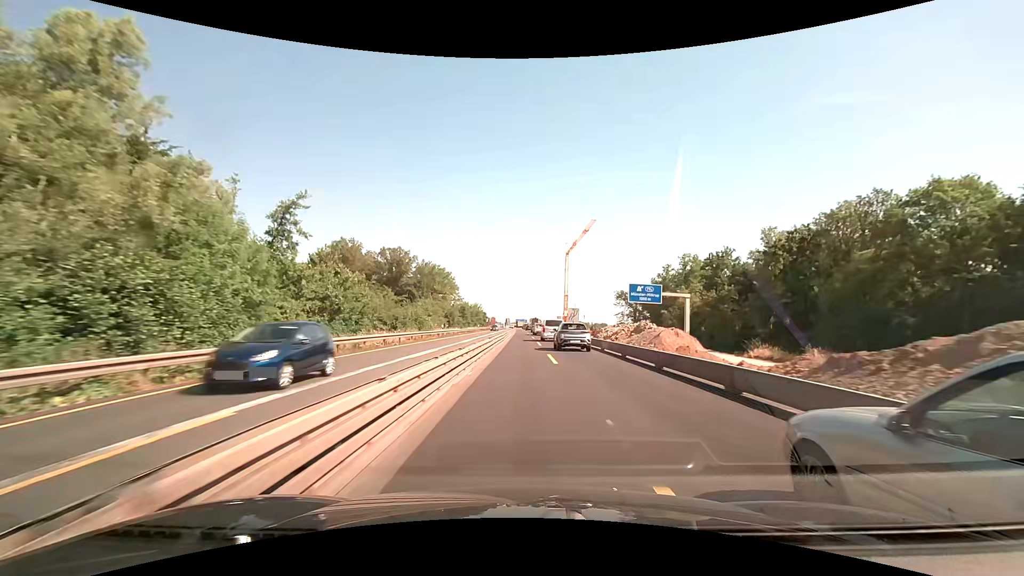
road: motorway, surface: concrete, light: Day
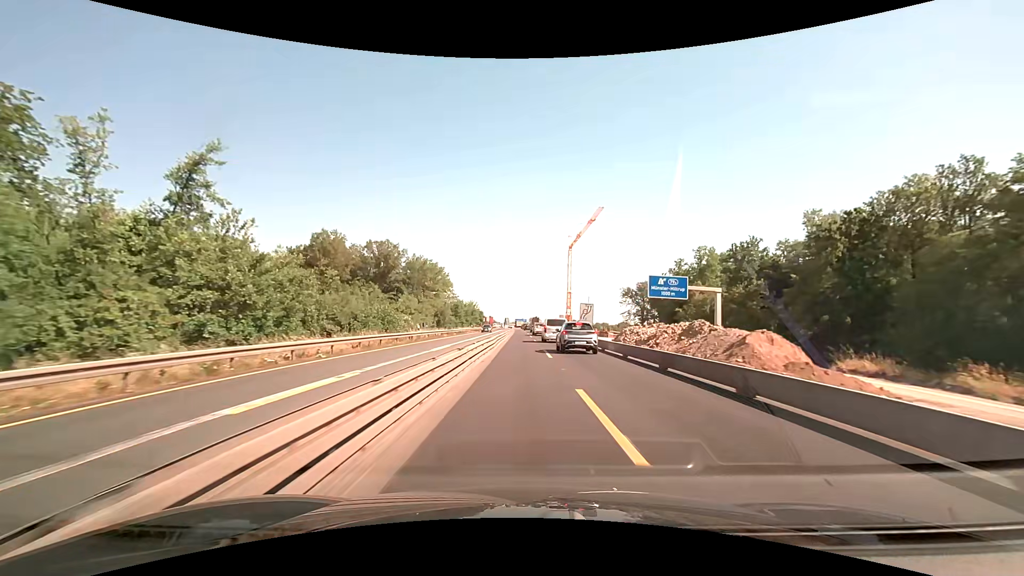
(0.0, +12.6) m; 0°
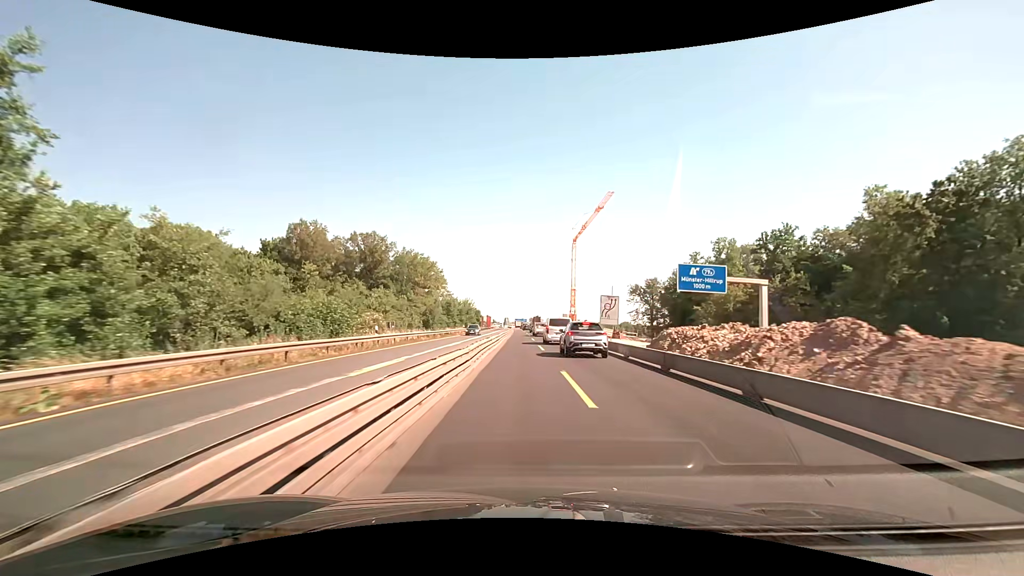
(0.0, +12.4) m; 0°
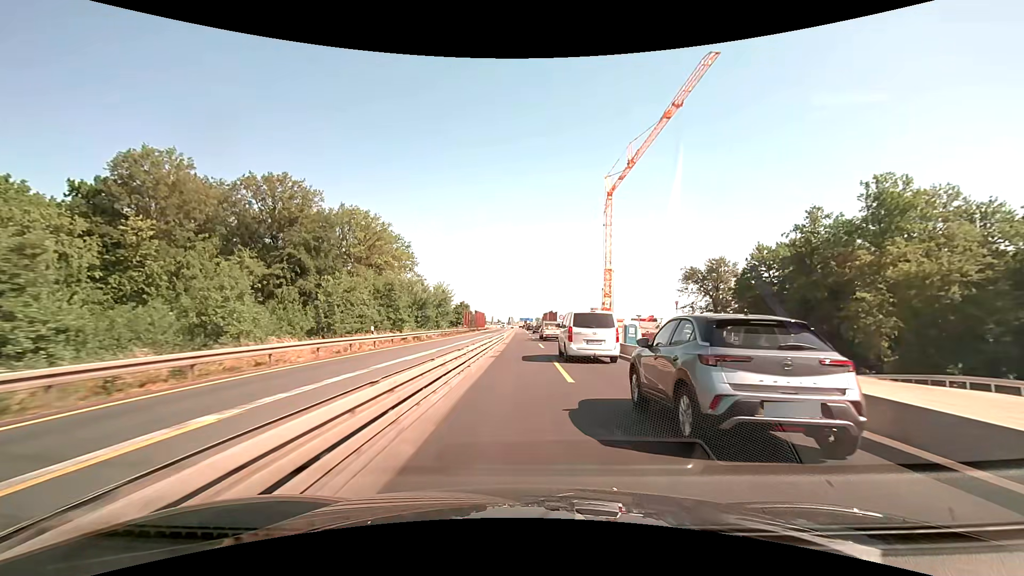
(-0.2, +49.7) m; -1°
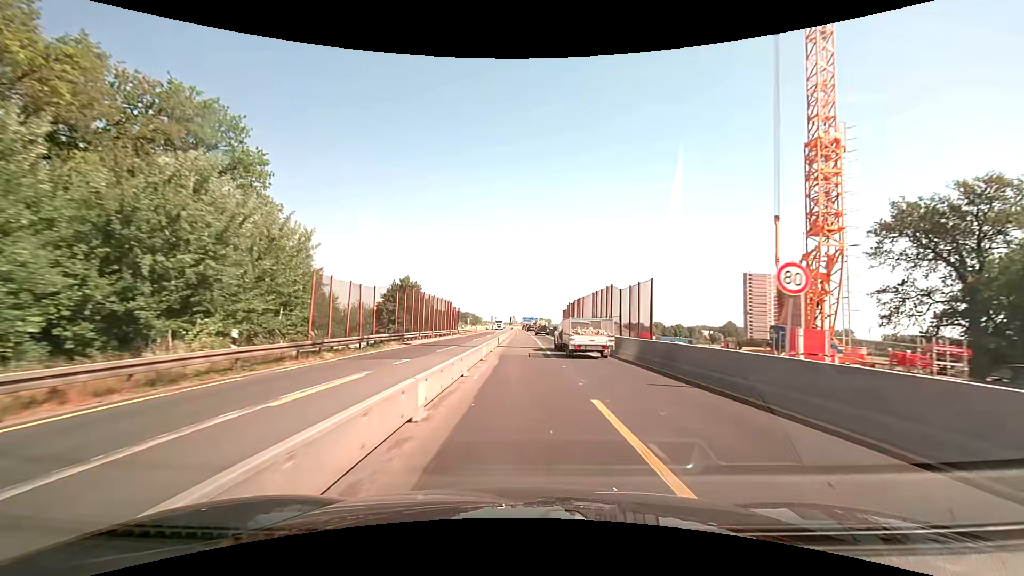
(-0.4, +62.9) m; -1°
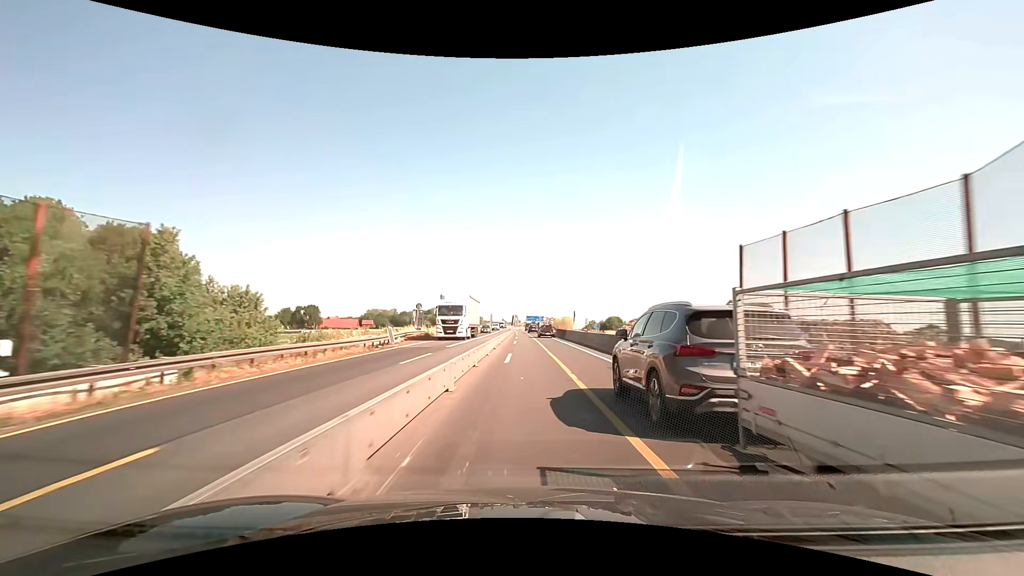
(+0.1, +63.2) m; 0°
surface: asphalt
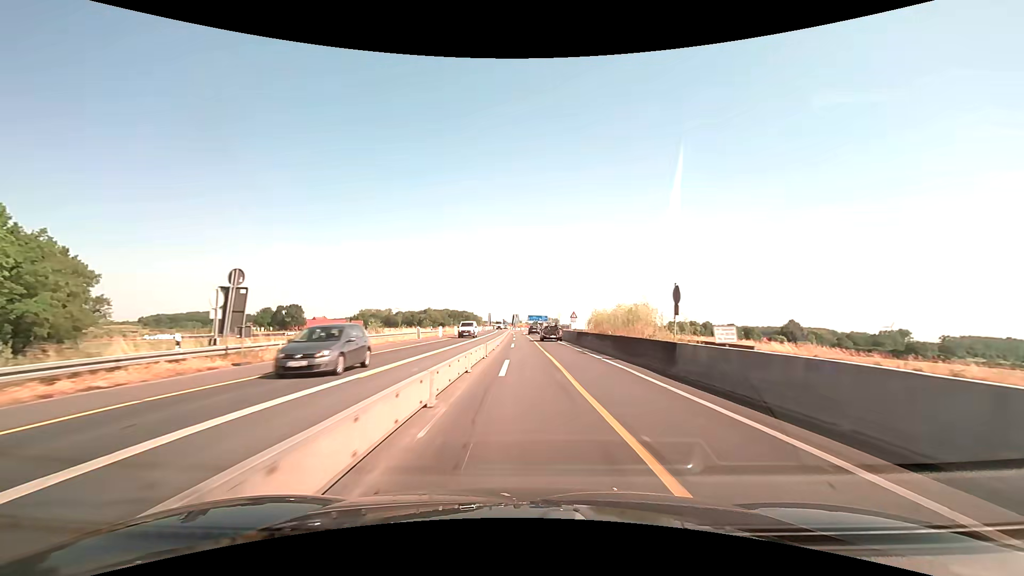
(0.0, +38.0) m; 0°
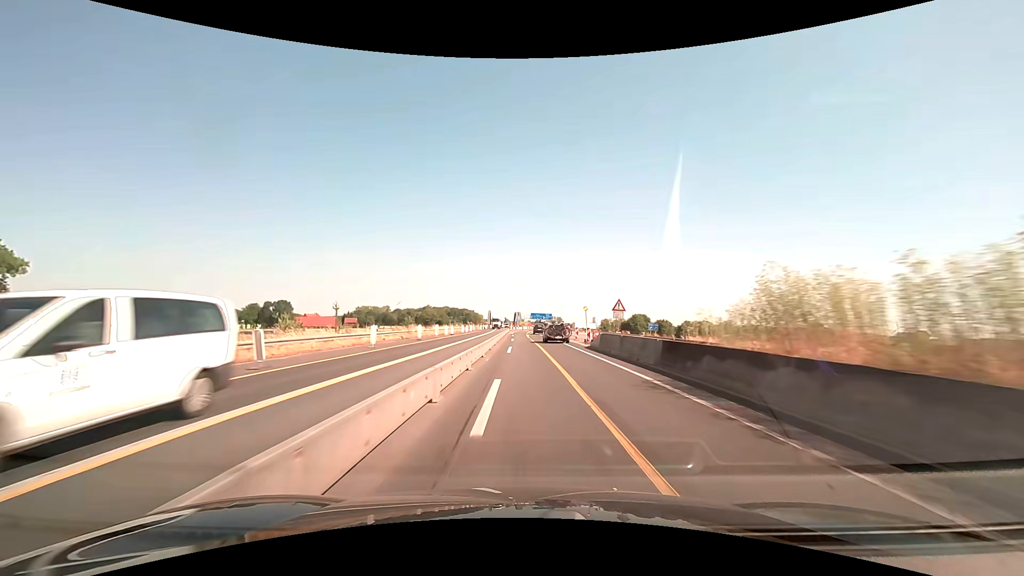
(-0.1, +25.4) m; 0°
(0, +10) (0, +20) (0, +30) (0, +40) (0, +50) (0, +60) (0, +70) (0, +80) (0, +90) (0, +100) m
